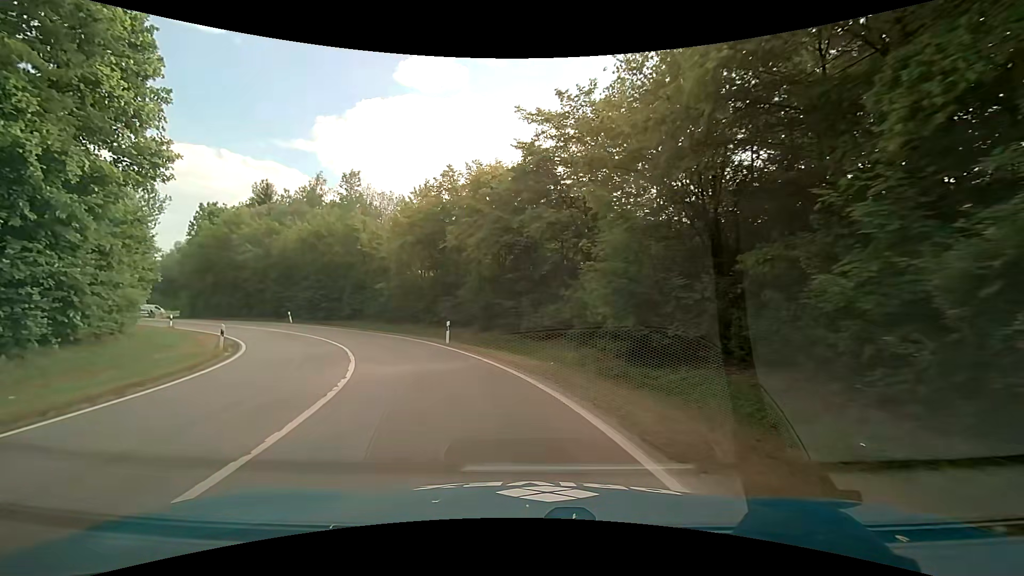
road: trunk_link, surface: asphalt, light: Day
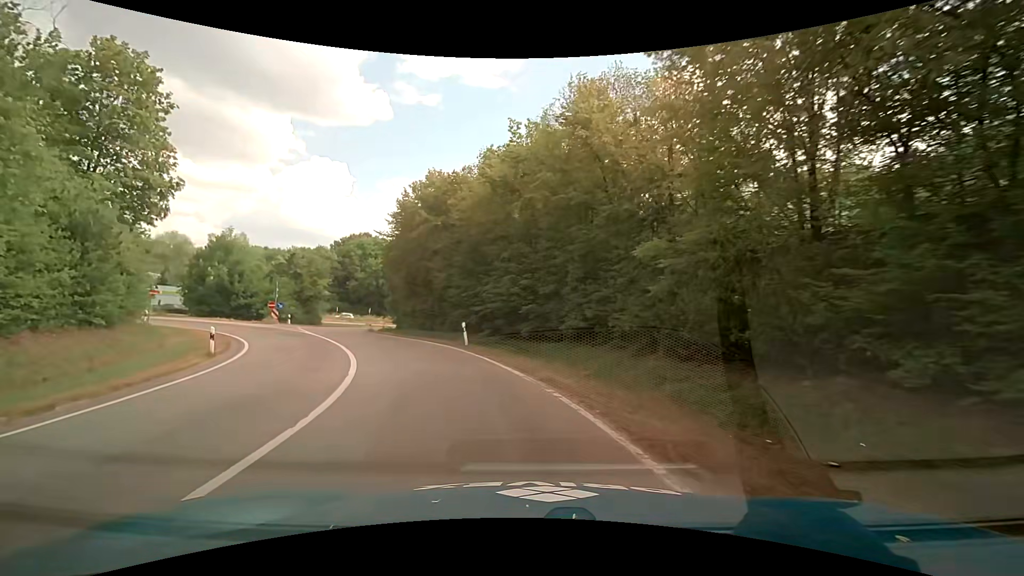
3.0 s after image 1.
(-7.1, +26.3) m; -30°
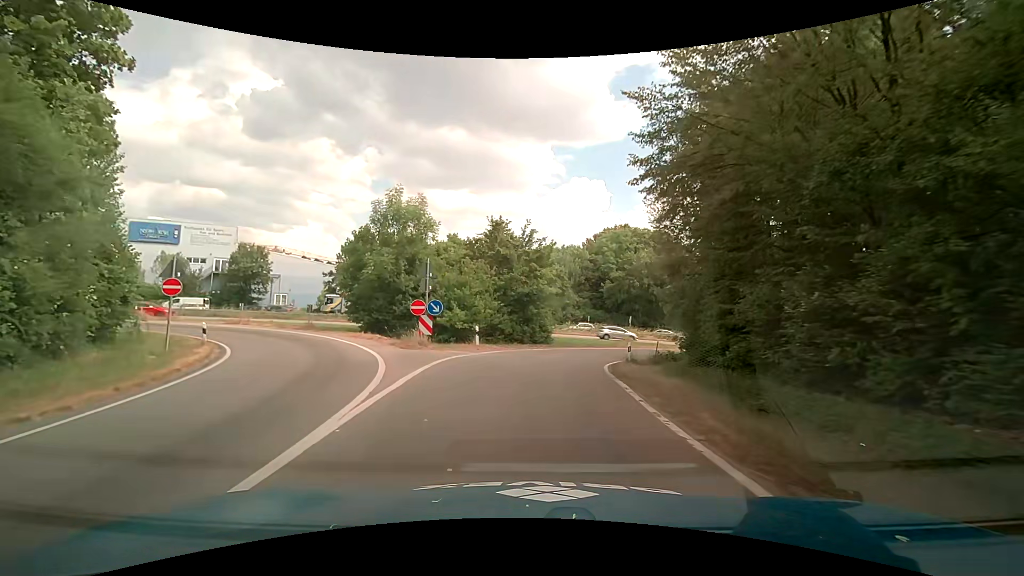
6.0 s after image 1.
(-7.4, +25.8) m; -31°
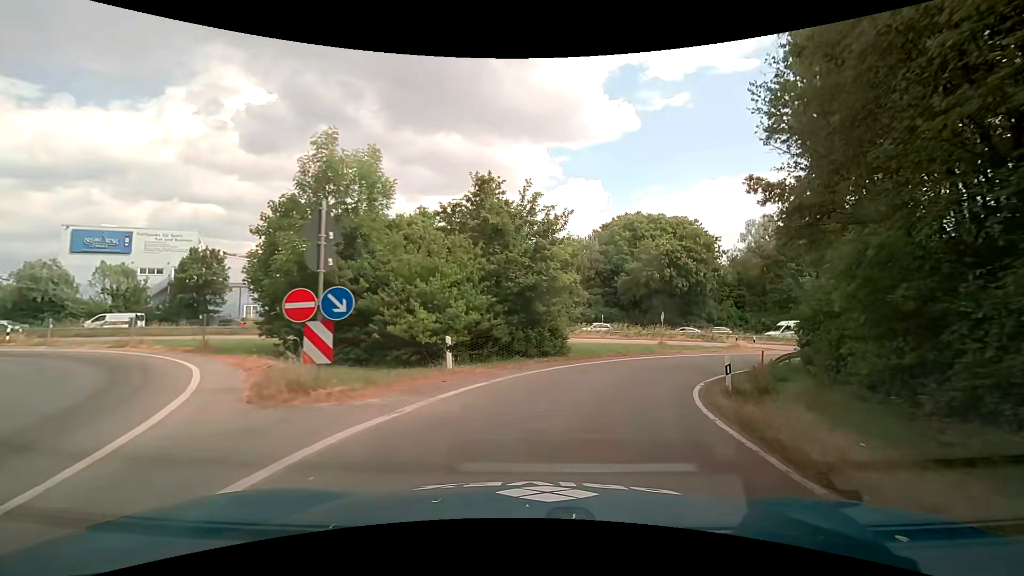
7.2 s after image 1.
(-0.1, +10.6) m; -1°
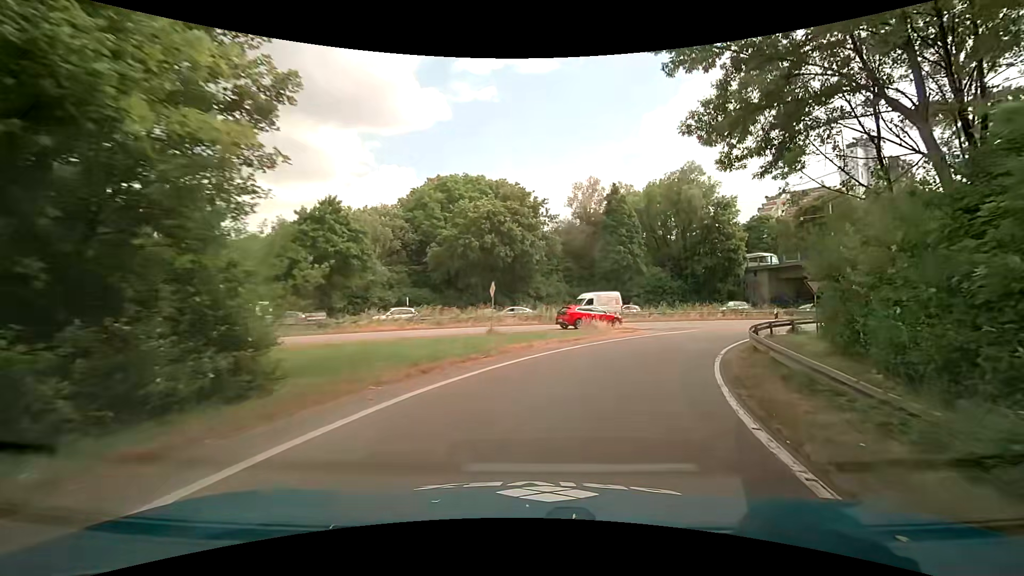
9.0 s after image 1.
(+2.5, +16.1) m; +20°
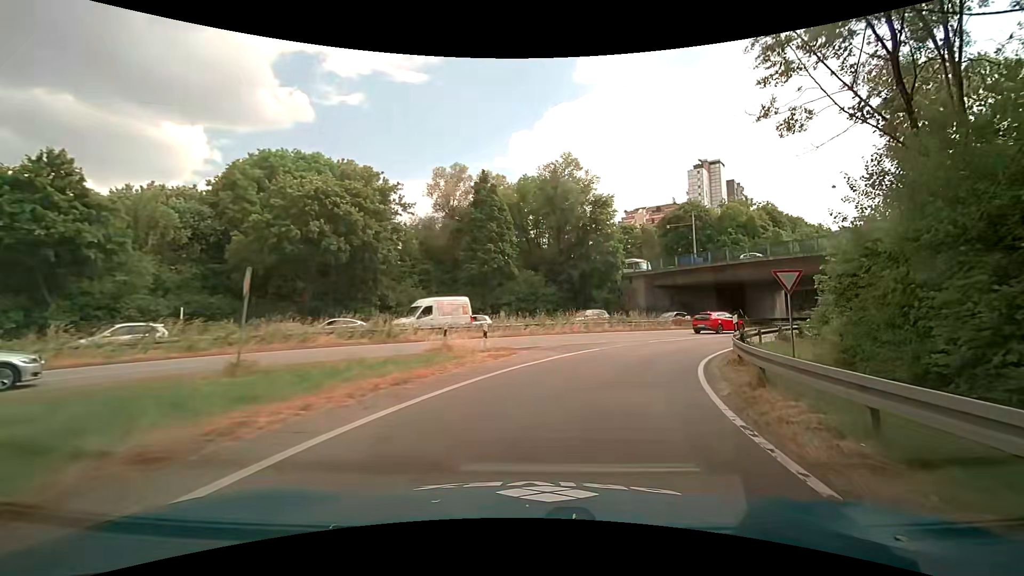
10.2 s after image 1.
(+1.6, +11.0) m; +16°
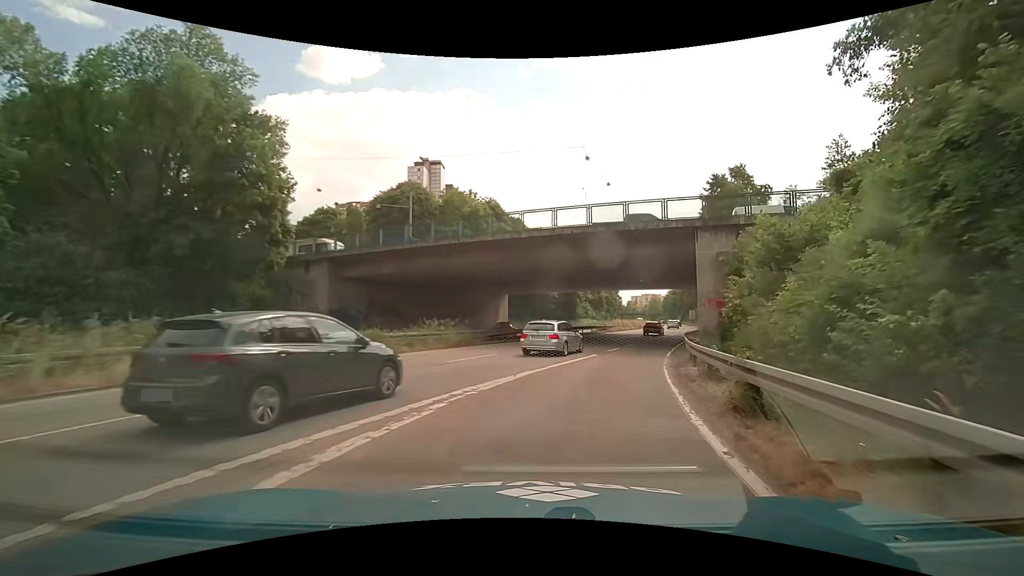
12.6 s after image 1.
(+6.4, +22.4) m; +32°
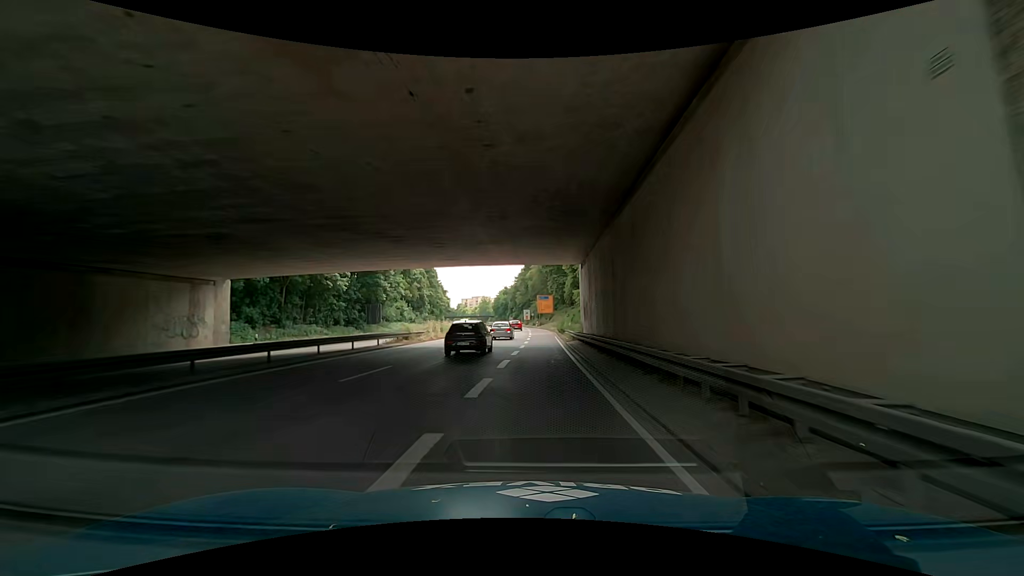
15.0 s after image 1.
(+5.6, +26.8) m; +20°
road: trunk
(0, +10) (0, +20) (-2, +30) (-3, +40) (-3, +50) (-4, +60) (-4, +70) (-5, +80) (-5, +90) (-6, +100) m
